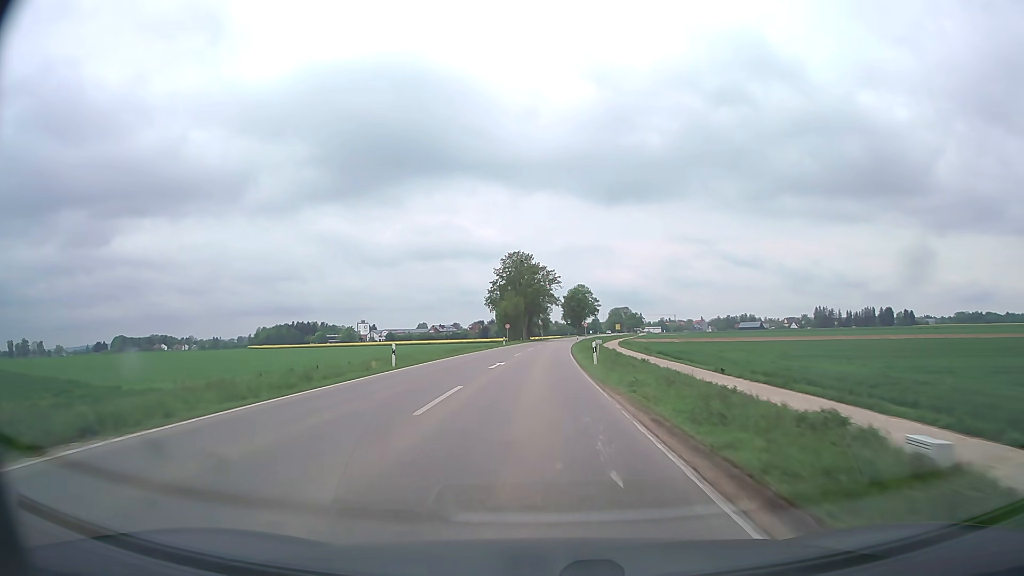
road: tertiary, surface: asphalt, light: Day
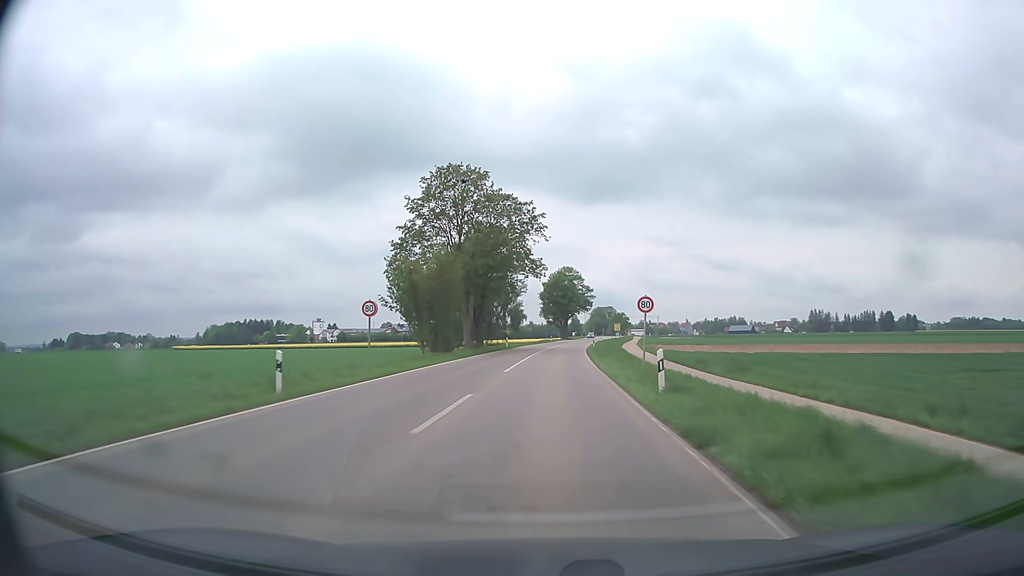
(+0.7, +62.4) m; +2°
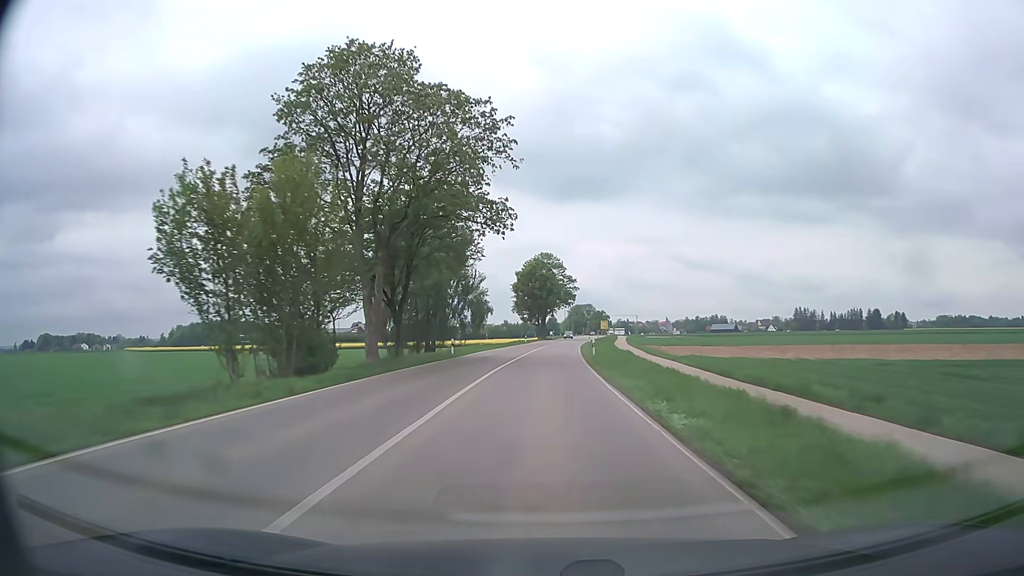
(+0.4, +25.1) m; +2°
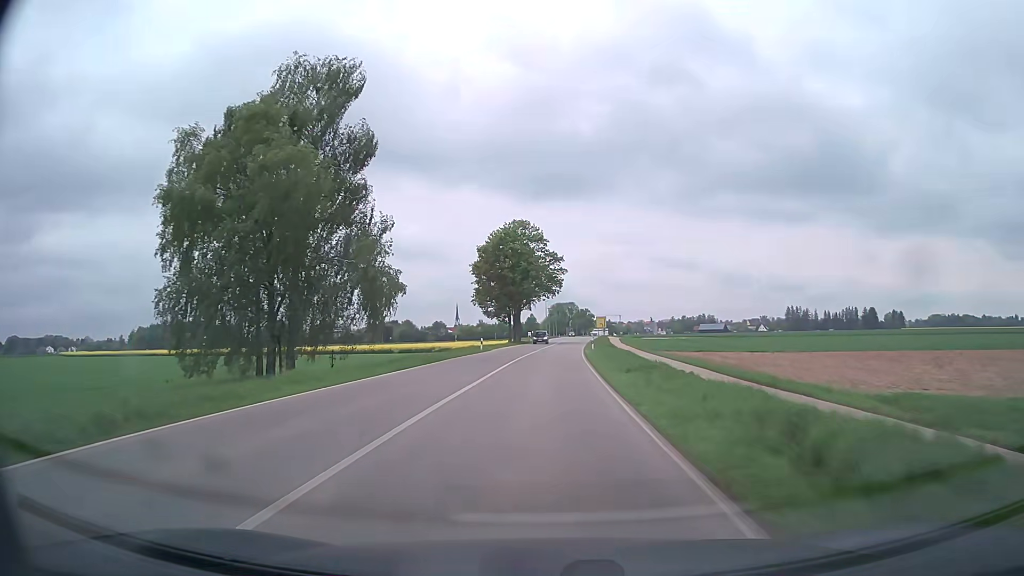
(+0.8, +38.0) m; +2°
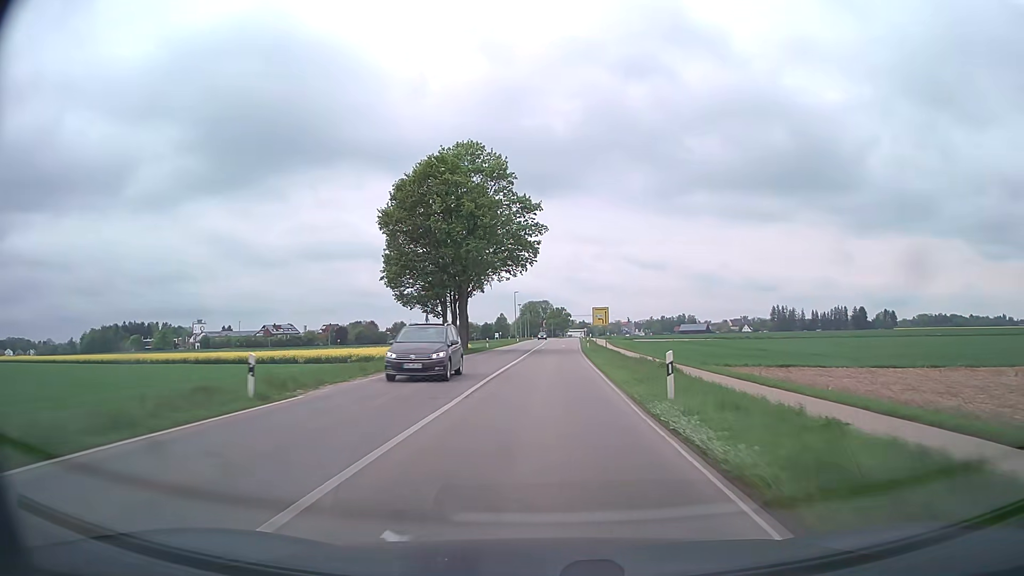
(+0.7, +38.3) m; +2°
